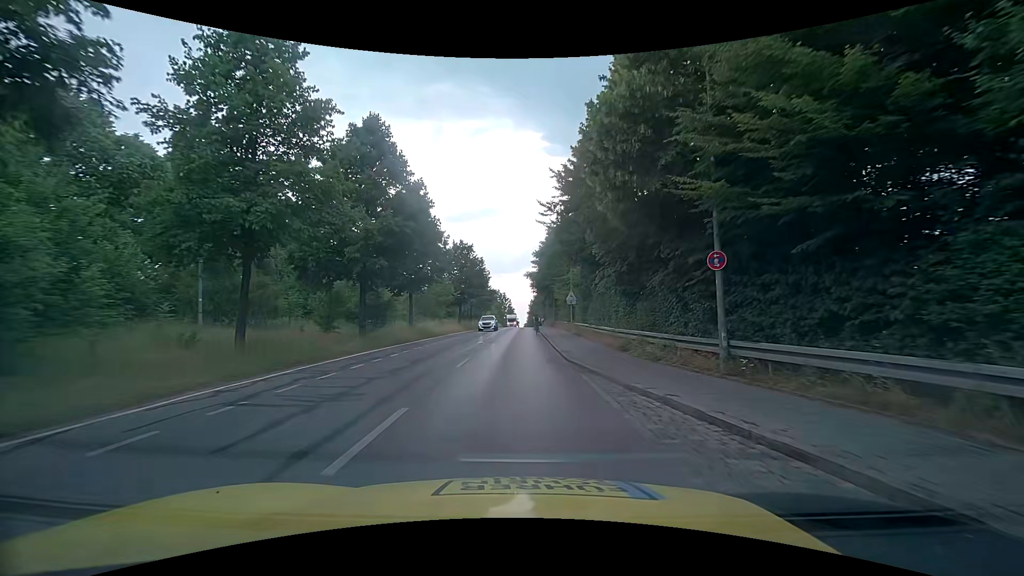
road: tertiary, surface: asphalt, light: Day
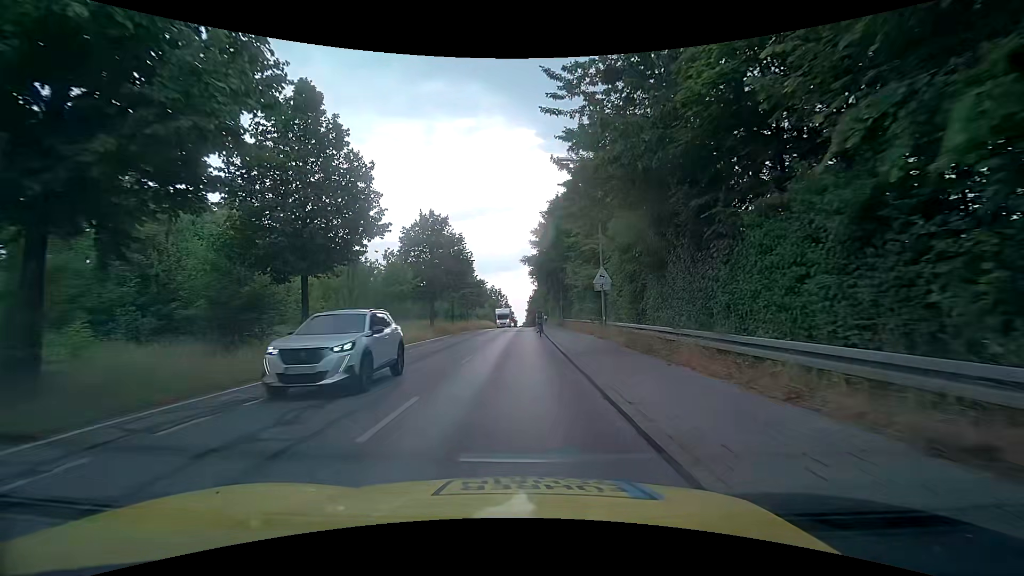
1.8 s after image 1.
(+0.2, +16.9) m; 0°
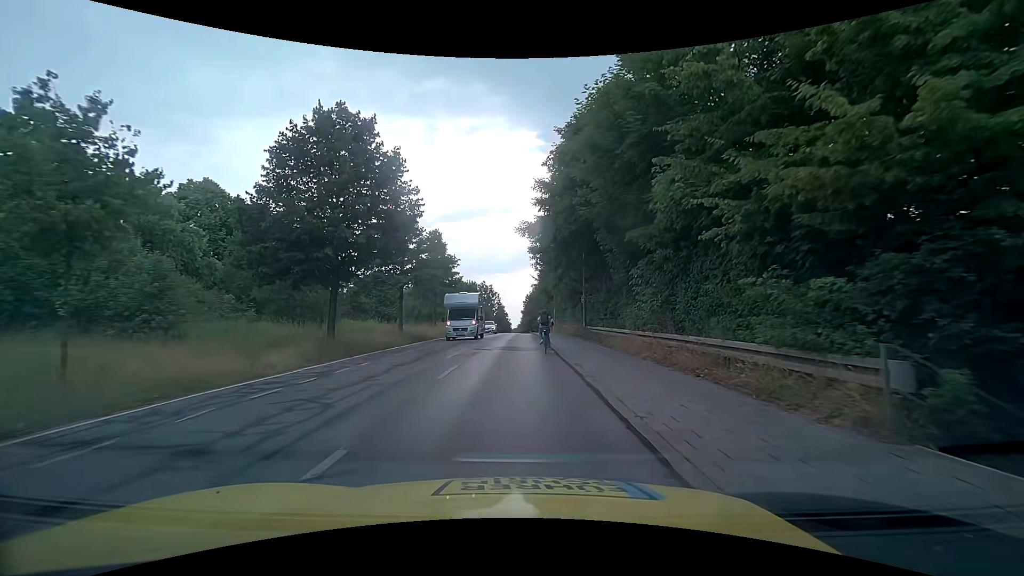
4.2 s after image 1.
(+0.1, +21.5) m; 0°
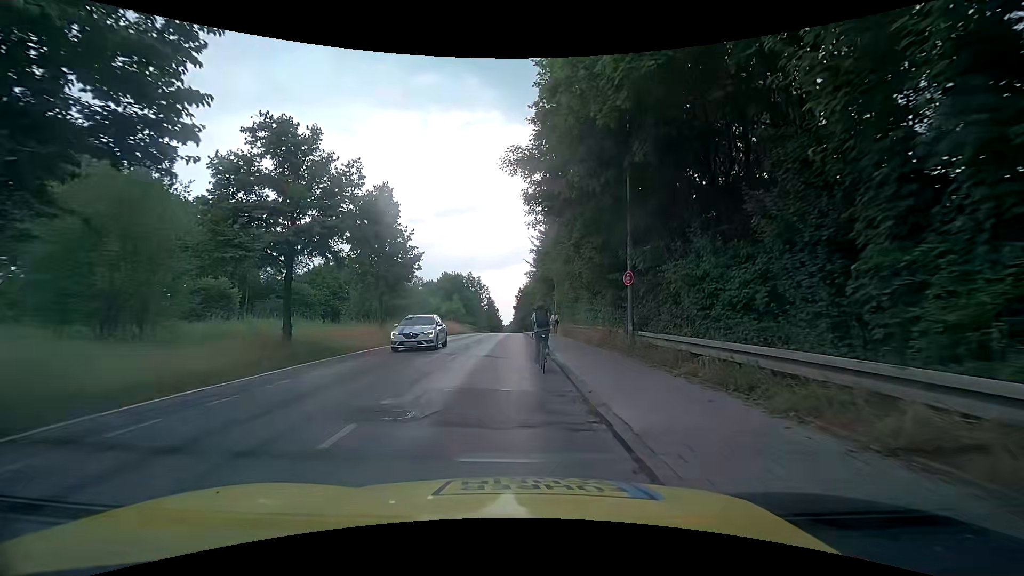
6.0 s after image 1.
(+0.2, +14.7) m; +1°
